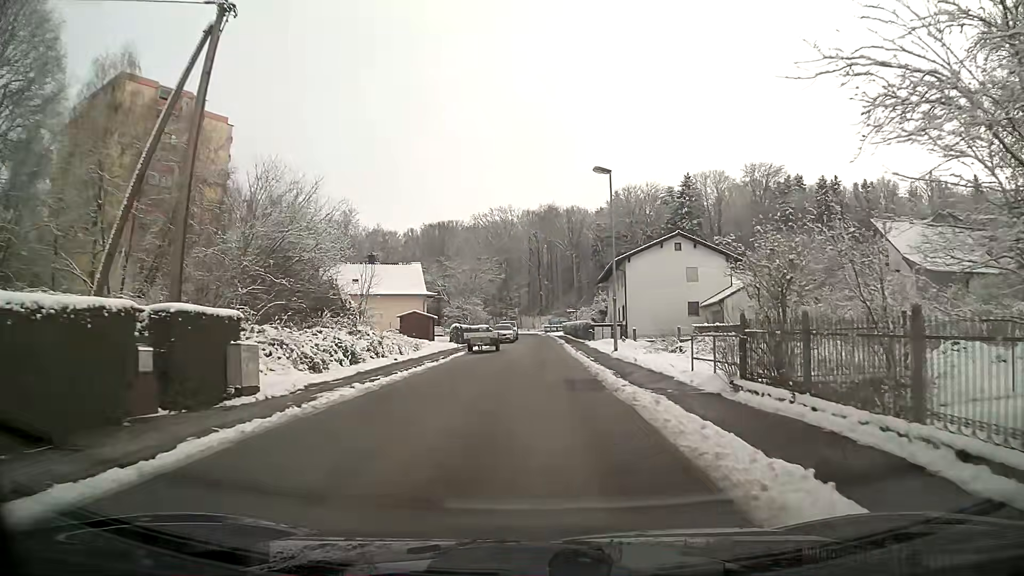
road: residential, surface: asphalt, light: Day
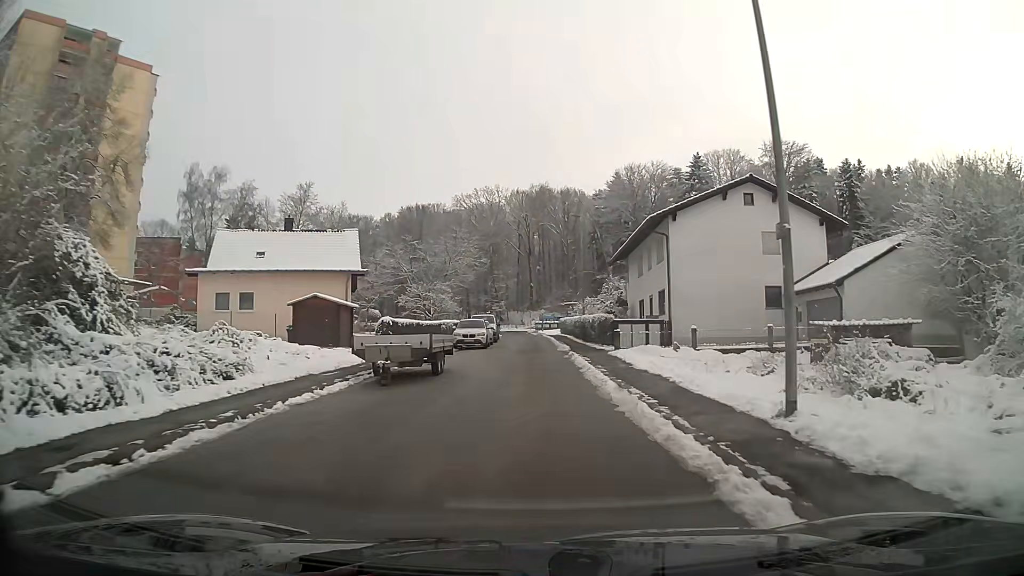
(+0.2, +20.7) m; +1°
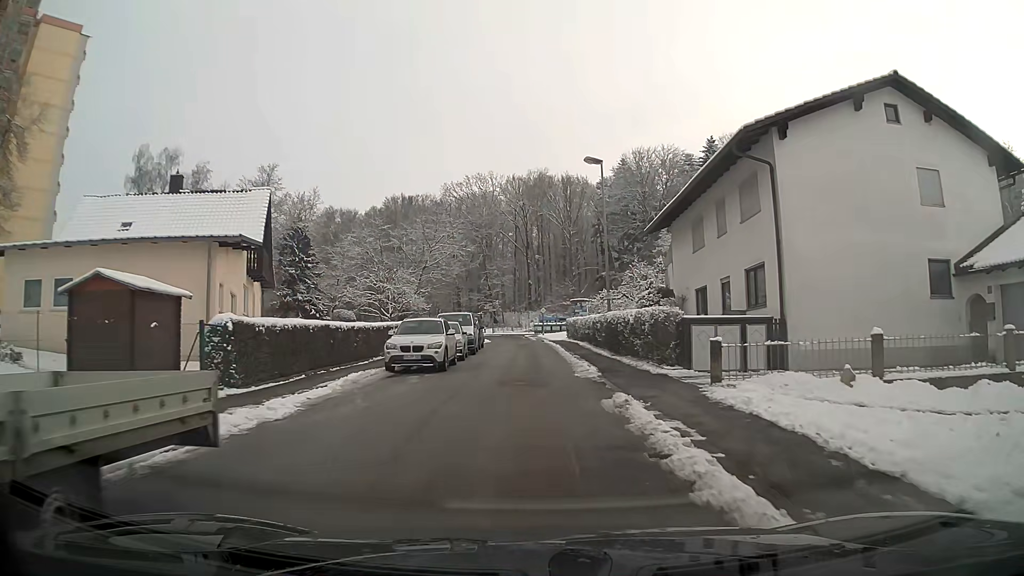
(0.0, +15.5) m; 0°
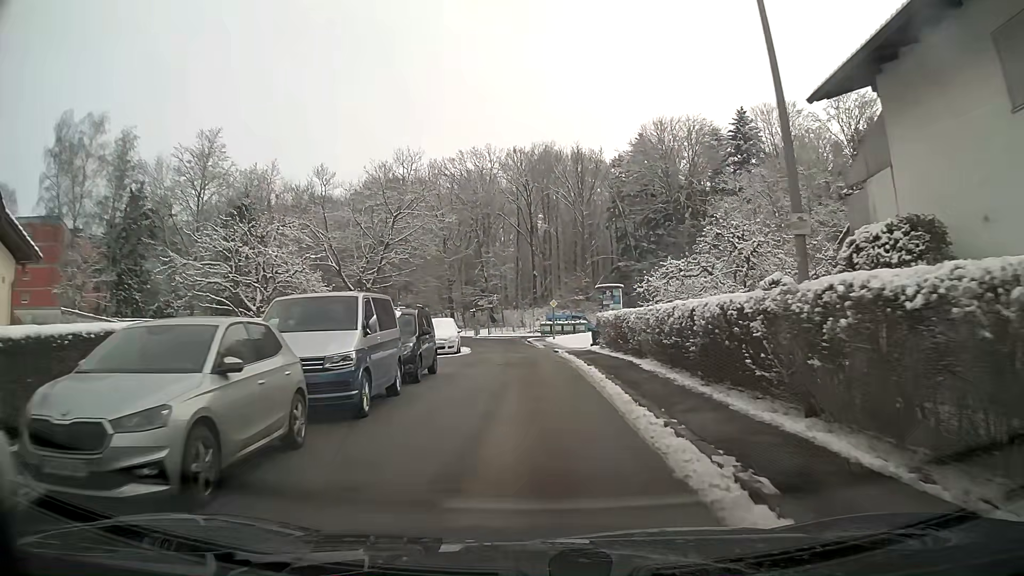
(-0.1, +20.1) m; -1°
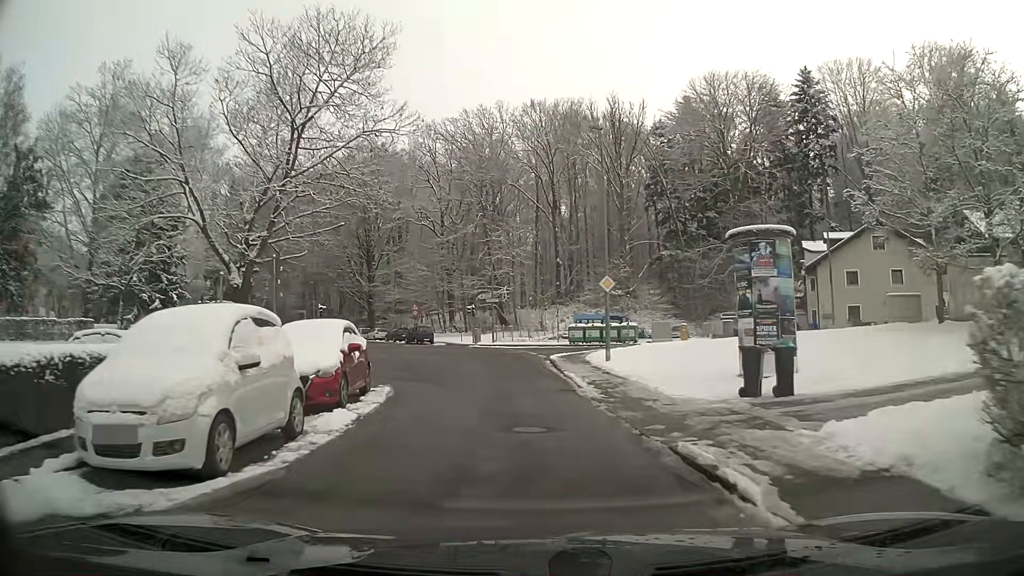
(-0.4, +24.3) m; -2°
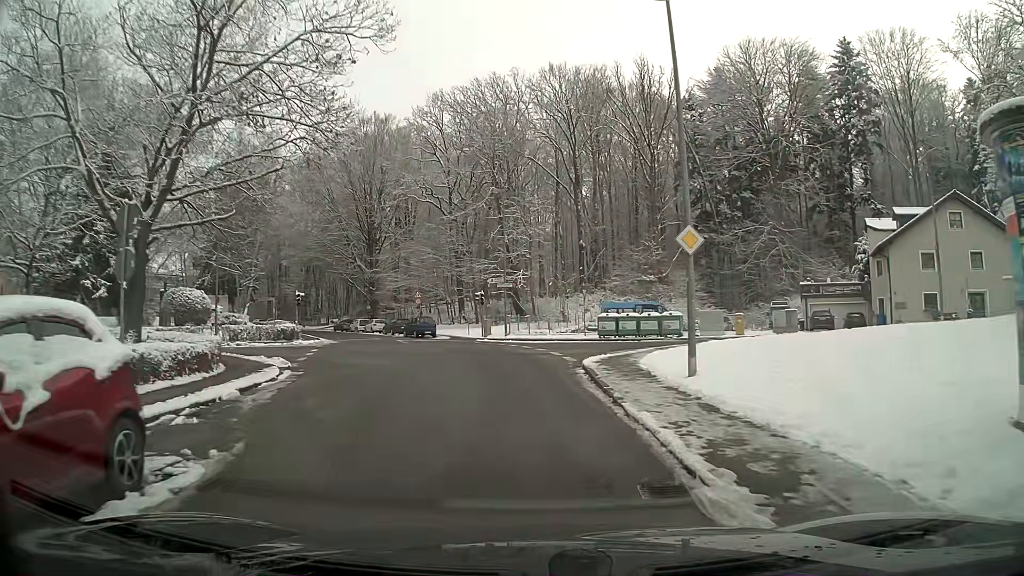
(-0.1, +9.3) m; -2°
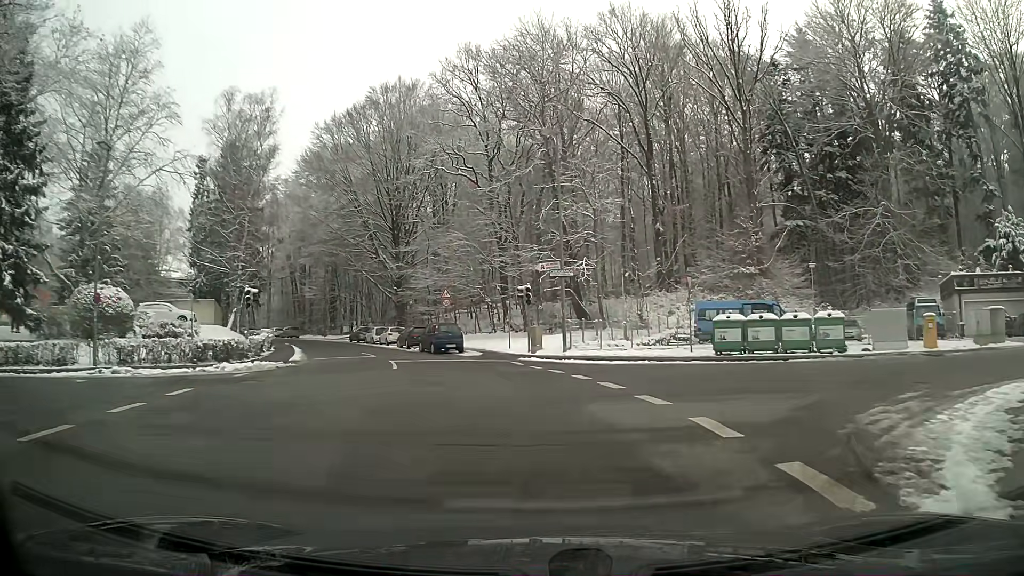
(-0.6, +15.6) m; -5°
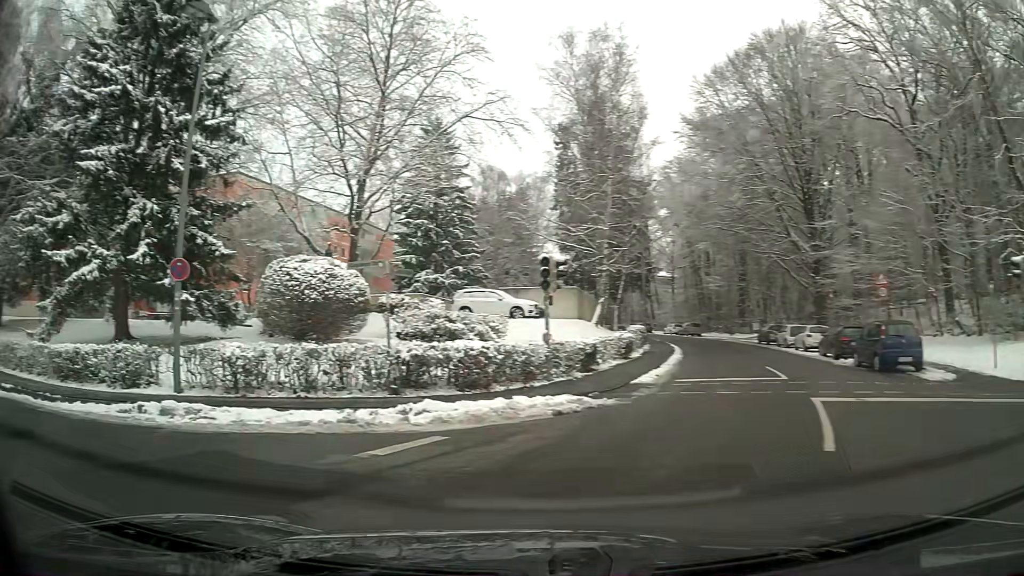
(-3.0, +13.5) m; -47°
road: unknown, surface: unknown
(-5, +8) (-13, +14) (-22, +19) (-30, +24) (-39, +30) (-47, +35) (-56, +39) (-65, +44) (-74, +48) (-83, +52) m
